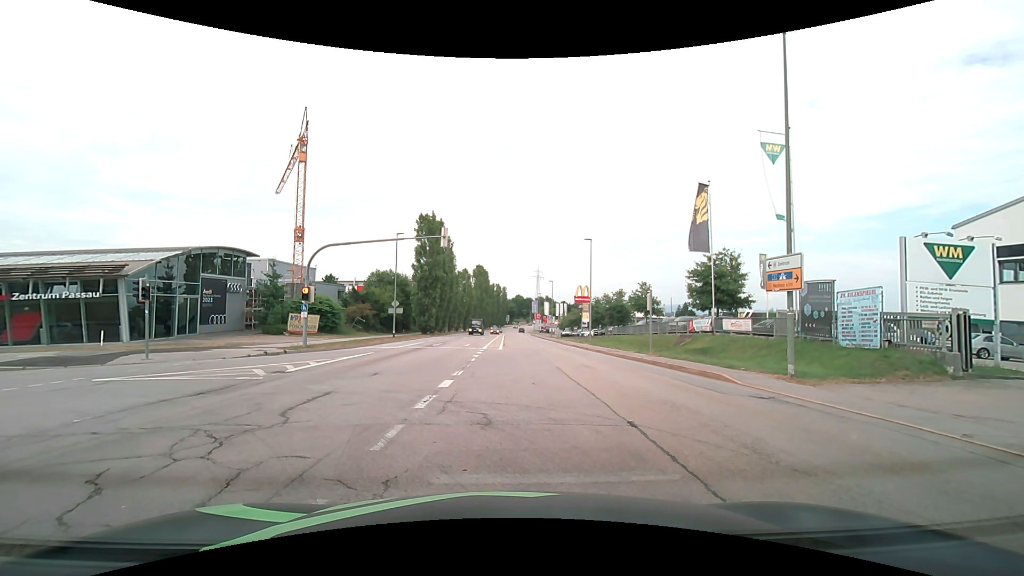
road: secondary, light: Day
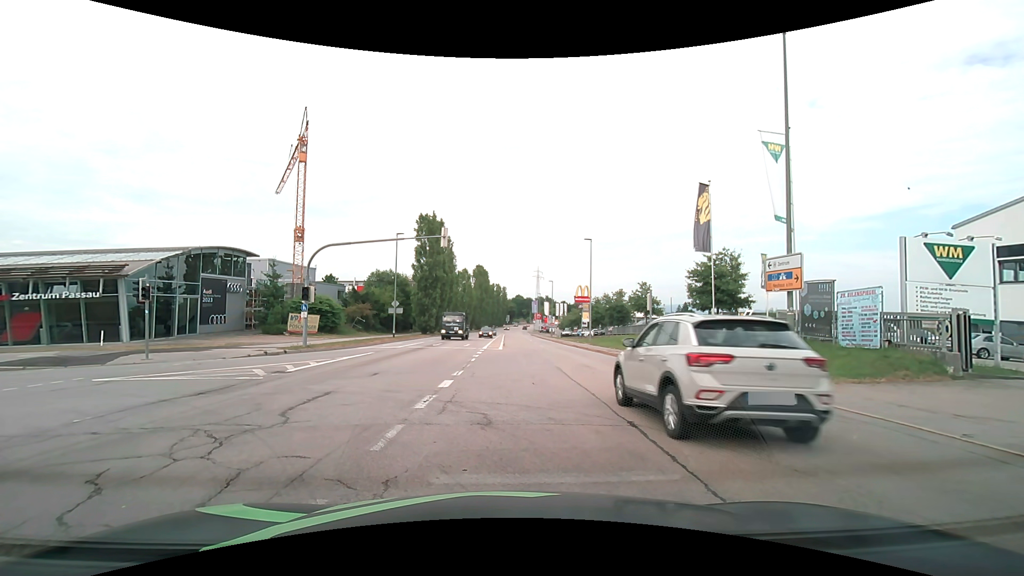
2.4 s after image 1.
(0.0, 0.0) m; 0°
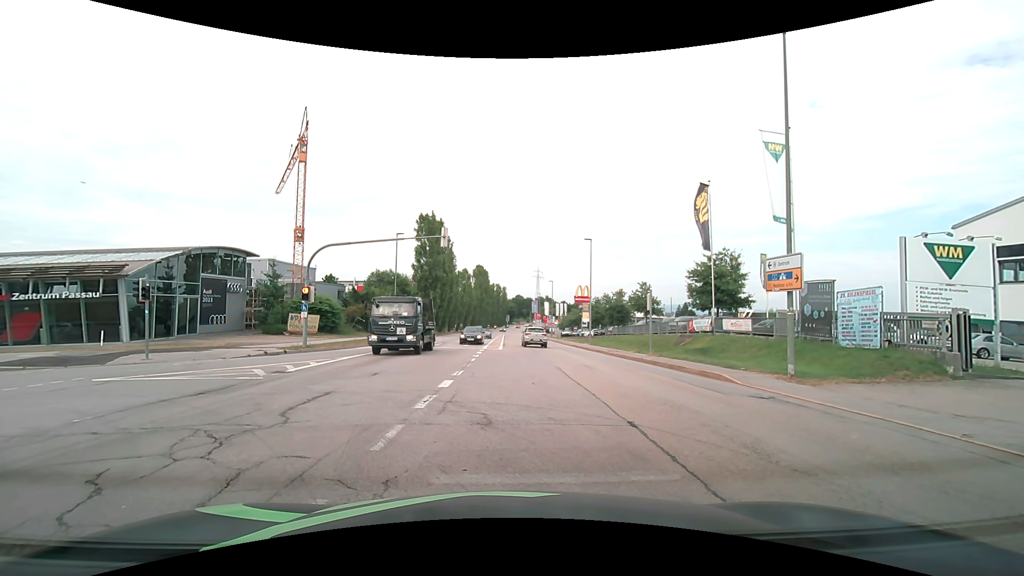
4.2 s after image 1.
(0.0, 0.0) m; 0°
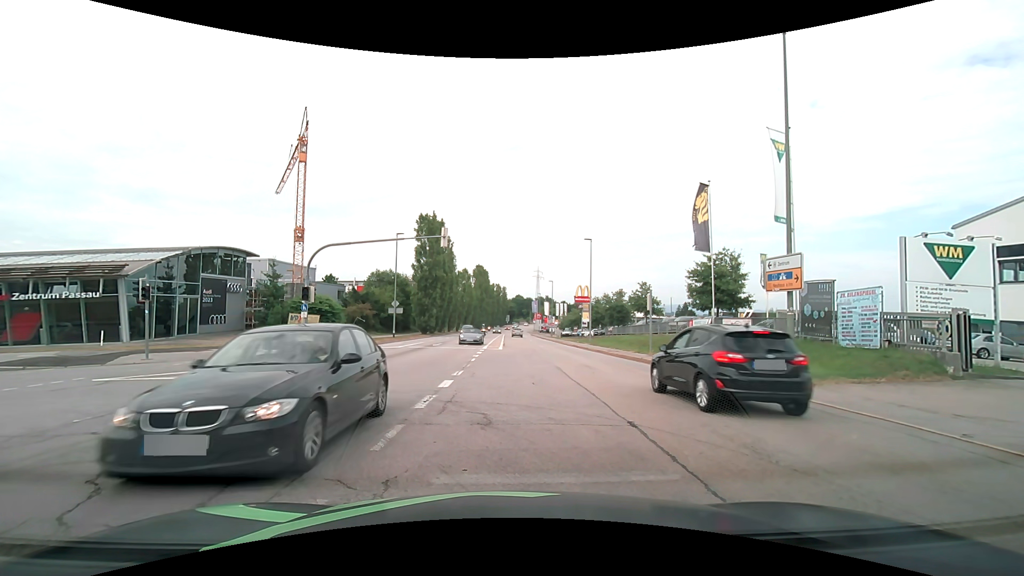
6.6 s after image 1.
(0.0, 0.0) m; 0°
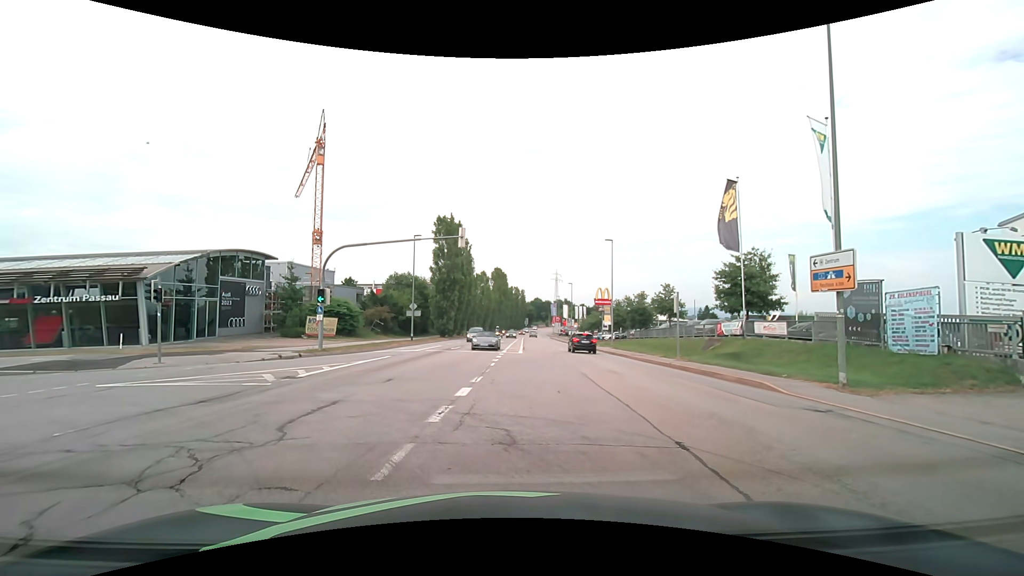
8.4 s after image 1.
(0.0, +1.1) m; -3°
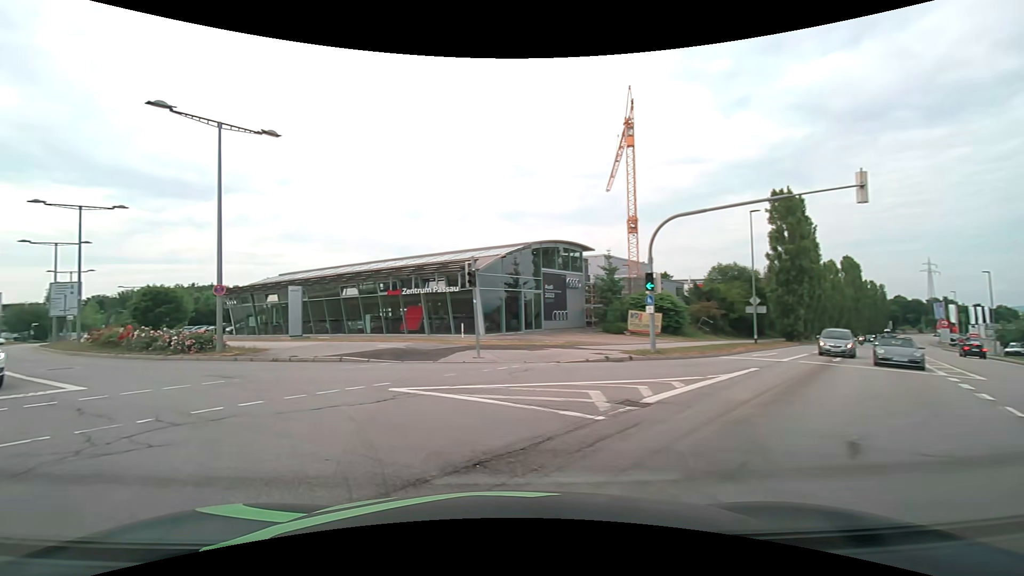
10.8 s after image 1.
(-2.0, +7.3) m; -33°
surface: asphalt
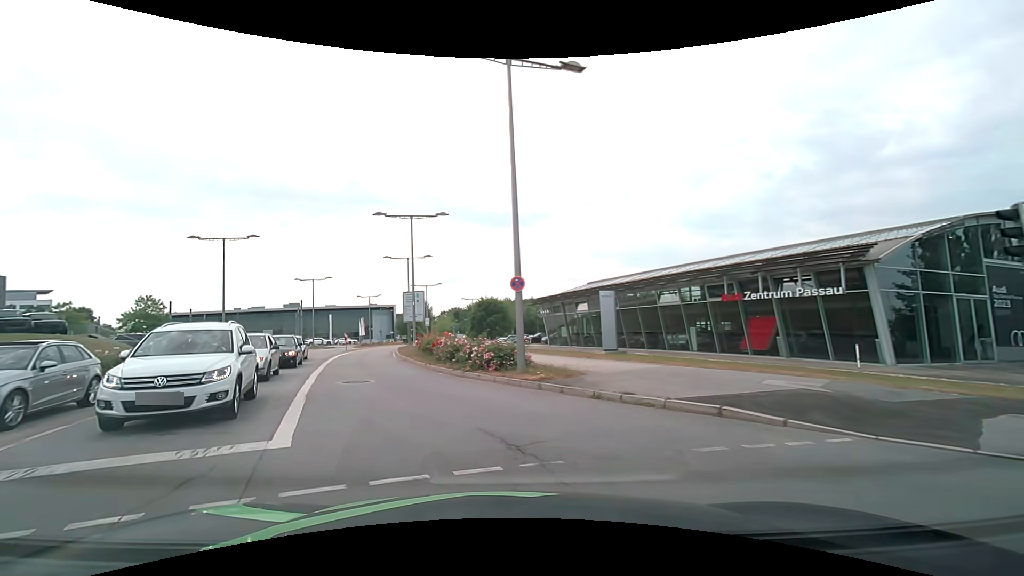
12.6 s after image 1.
(-2.8, +8.2) m; -33°
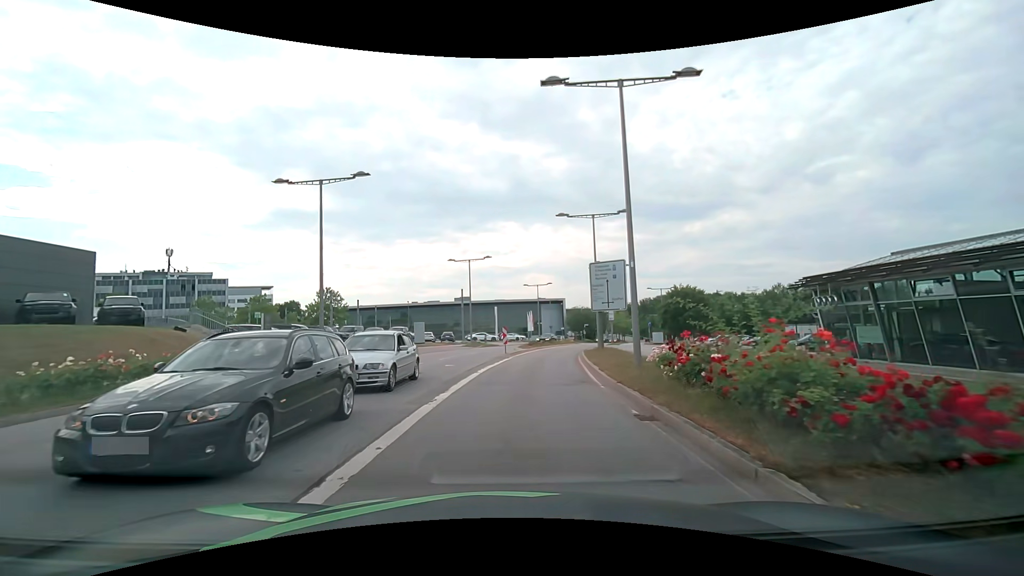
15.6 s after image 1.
(-4.3, +17.9) m; -19°
(0, +10) (+1, +20) (+2, +30) (+4, +40) (+6, +49) (+9, +59) (+11, +69) (+14, +78) (+17, +88) (+20, +98) m
